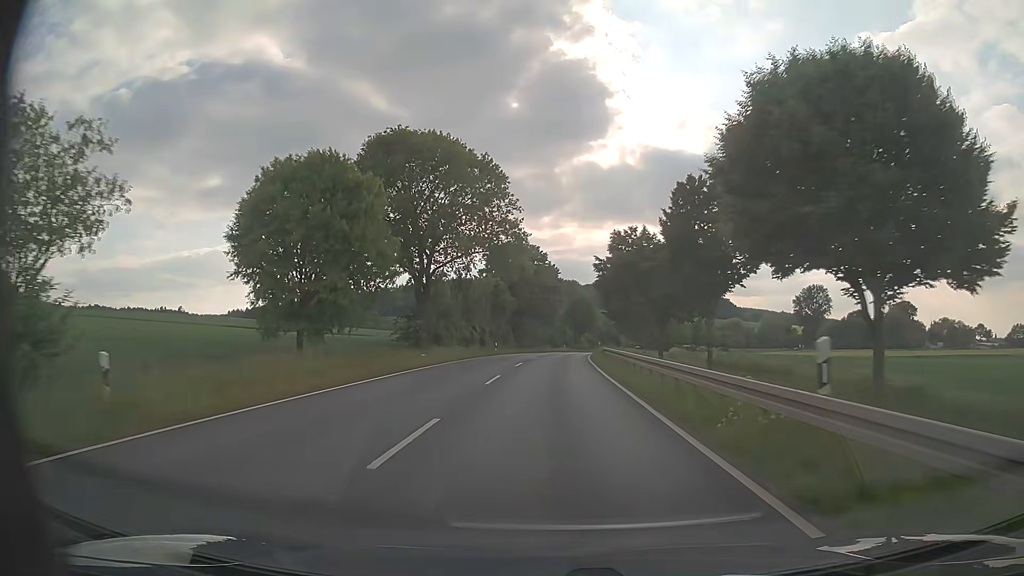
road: primary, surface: asphalt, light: Day
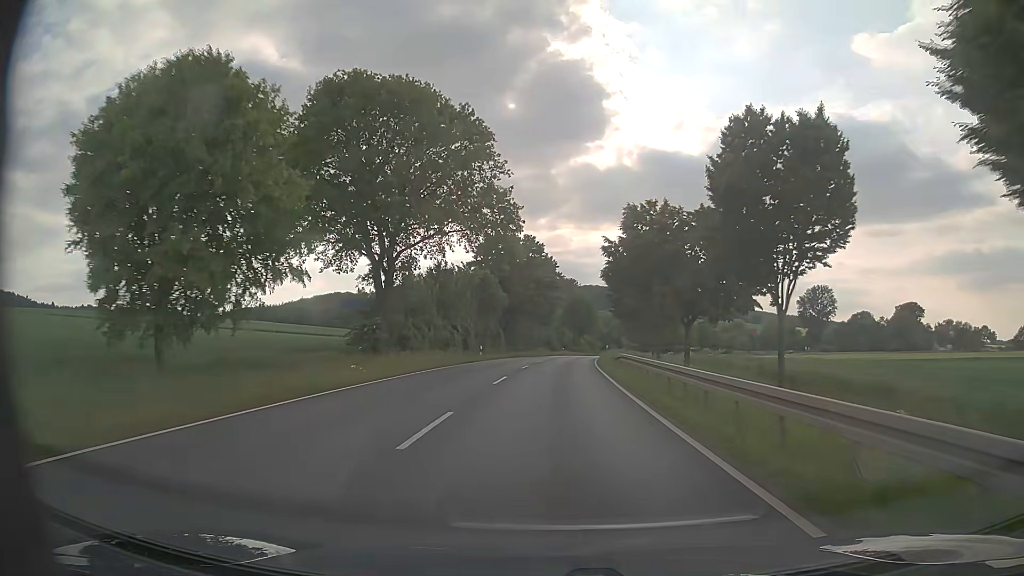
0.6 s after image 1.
(0.0, +10.7) m; 0°
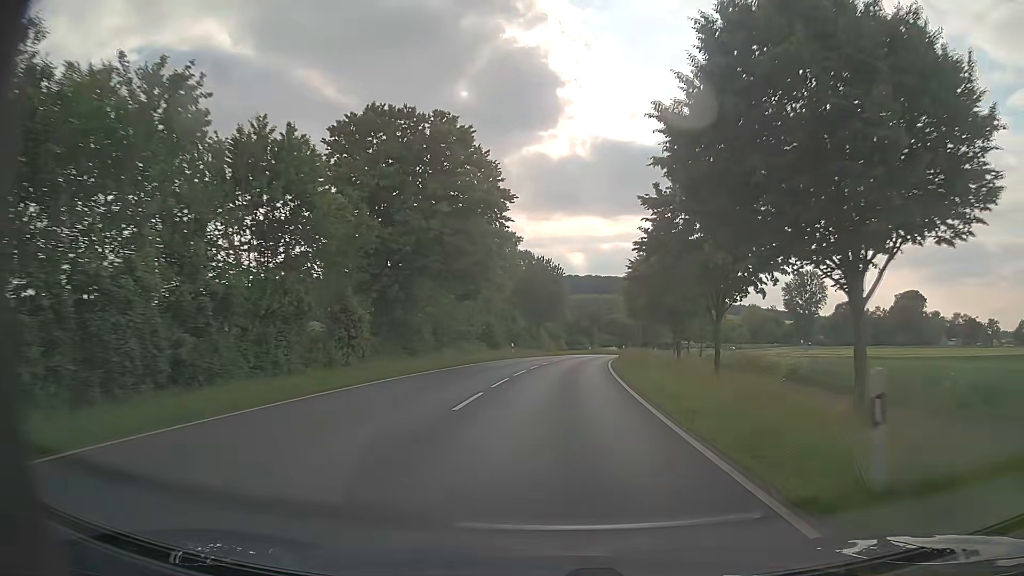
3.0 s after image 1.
(+1.2, +43.2) m; +4°
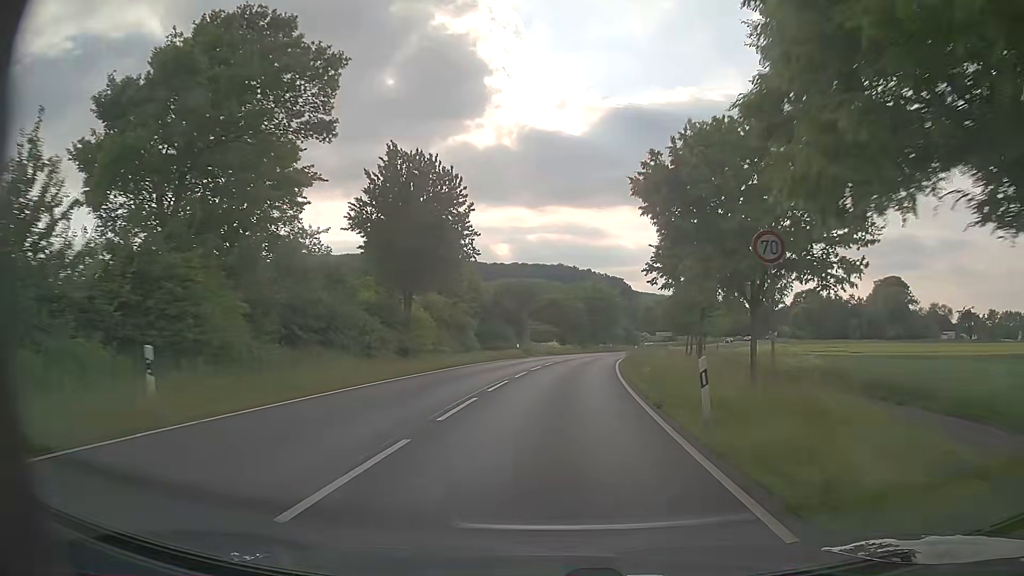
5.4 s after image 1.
(+2.3, +44.0) m; +6°
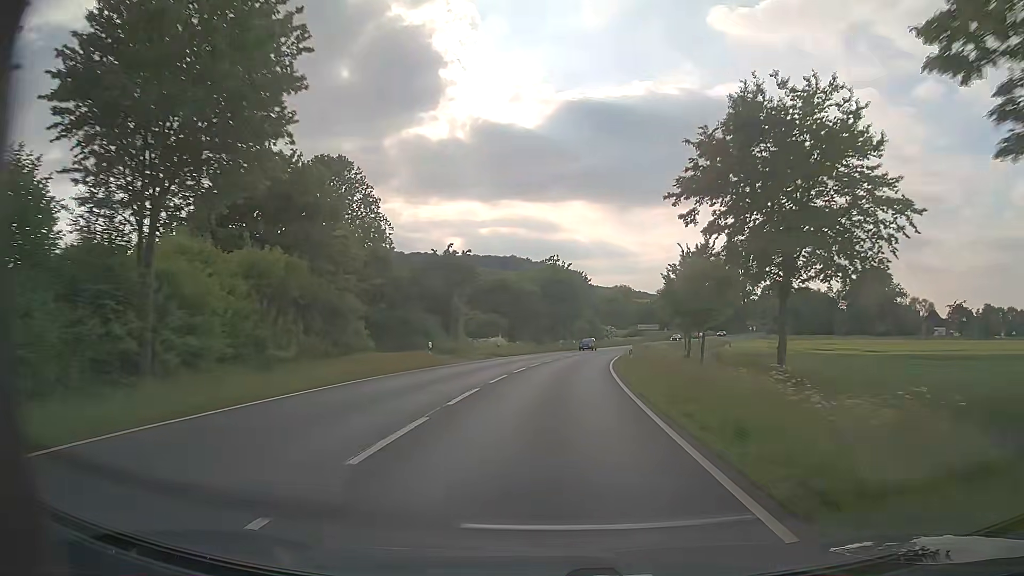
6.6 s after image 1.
(+0.7, +22.2) m; +4°
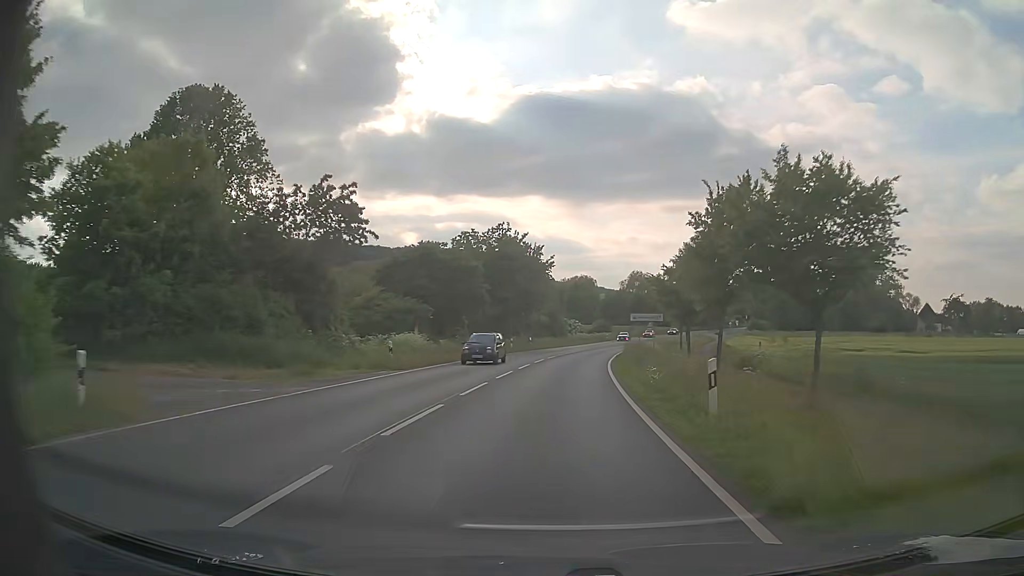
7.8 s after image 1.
(+0.7, +22.4) m; +4°
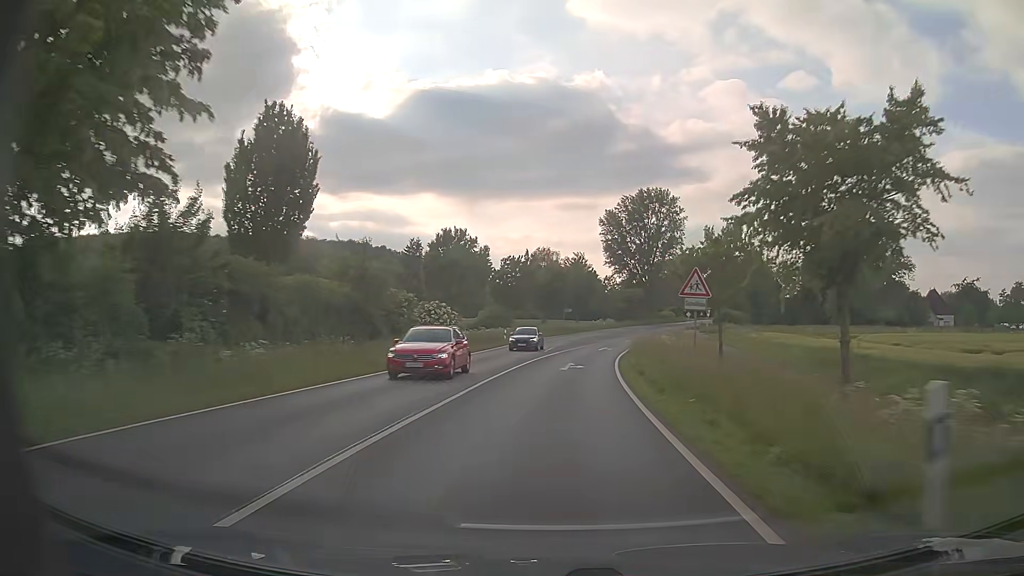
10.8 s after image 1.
(+4.4, +56.0) m; +8°
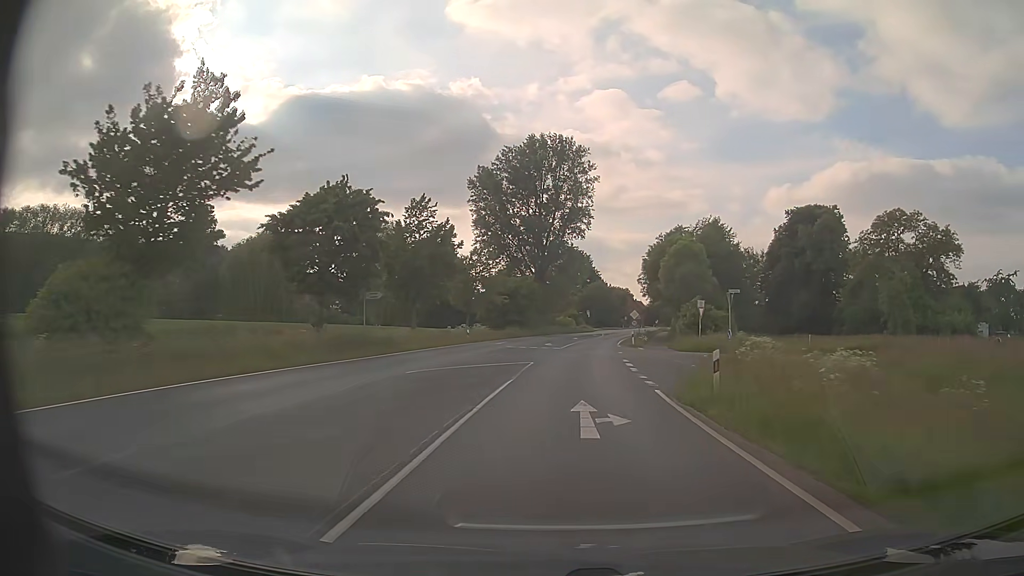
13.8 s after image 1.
(+5.3, +55.4) m; +11°
(0, +10) (+1, +20) (+1, +30) (+2, +40) (+3, +50) (+4, +60) (+6, +70) (+7, +80) (+9, +89) (+11, +99) m
